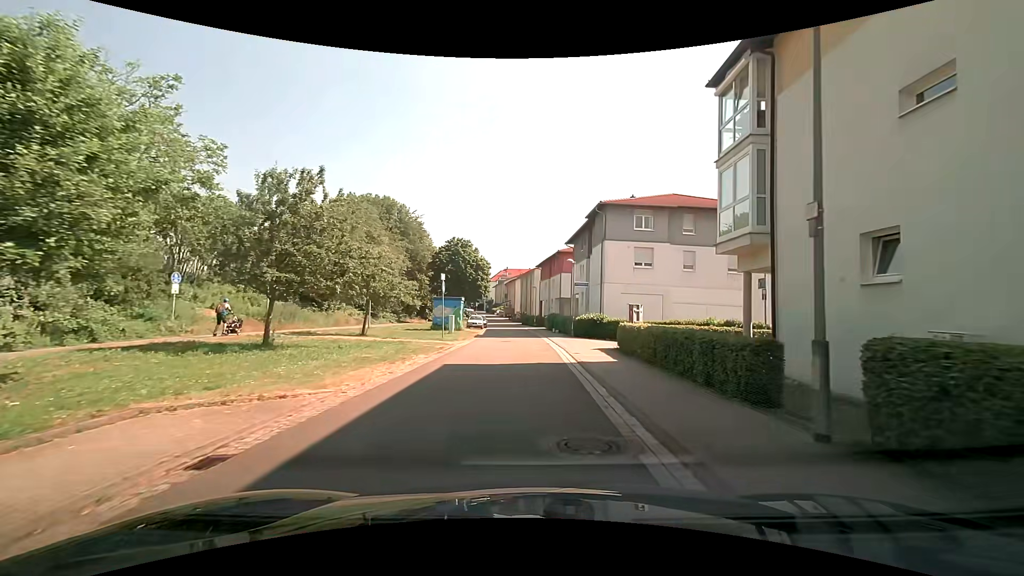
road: residential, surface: asphalt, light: Day
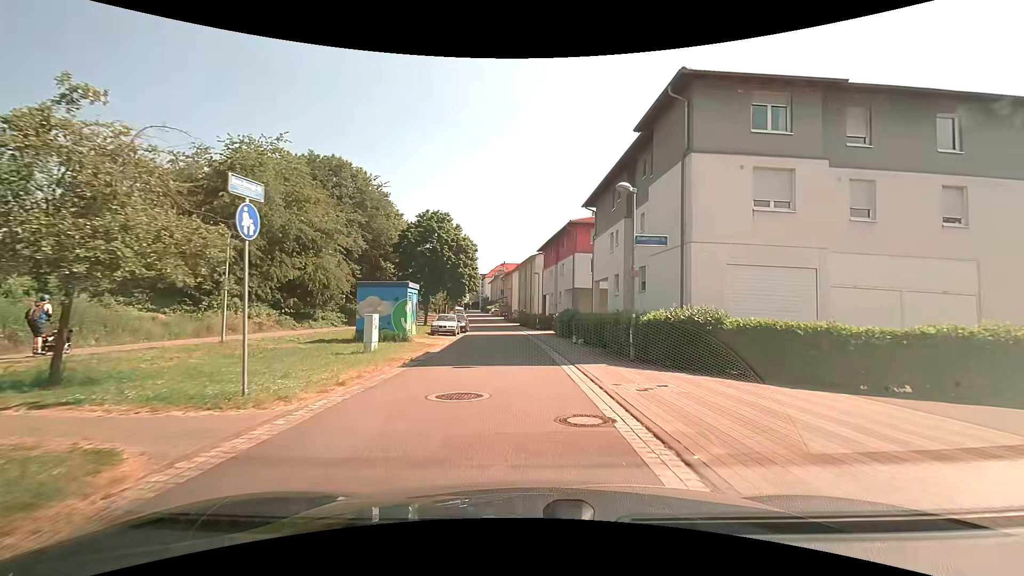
(+0.3, +18.9) m; +1°
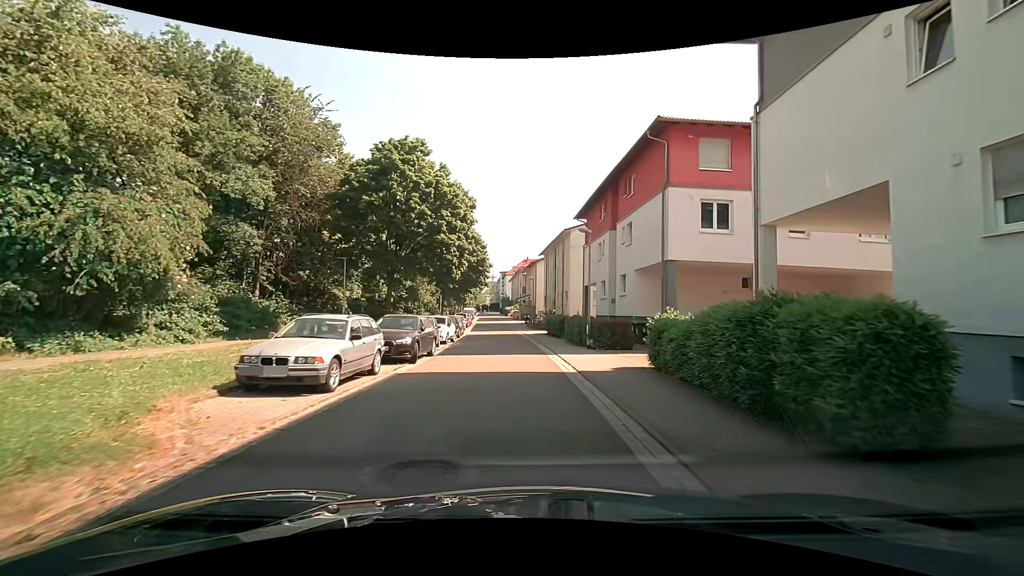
(-0.7, +23.3) m; -3°
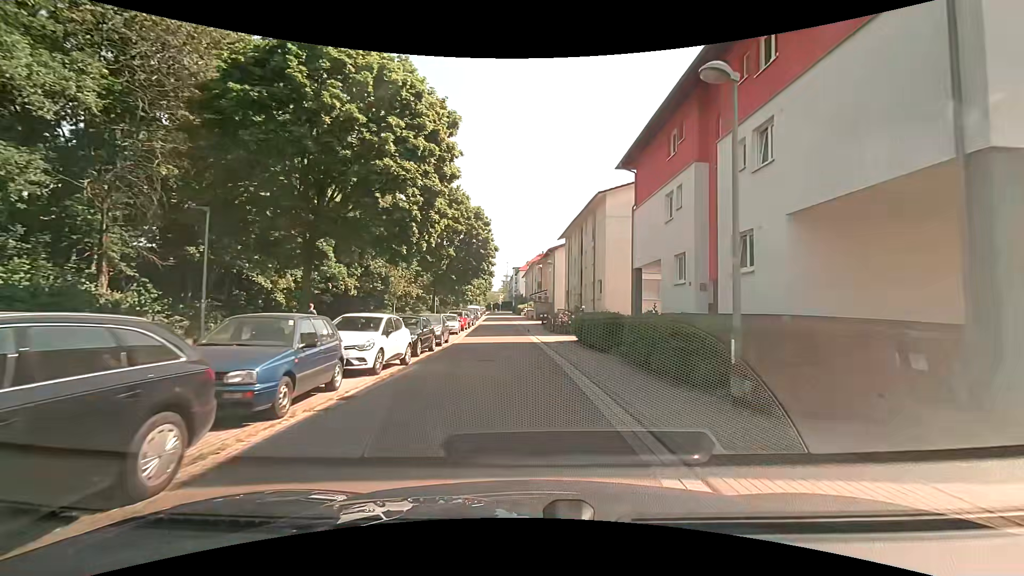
(-0.2, +14.0) m; -3°
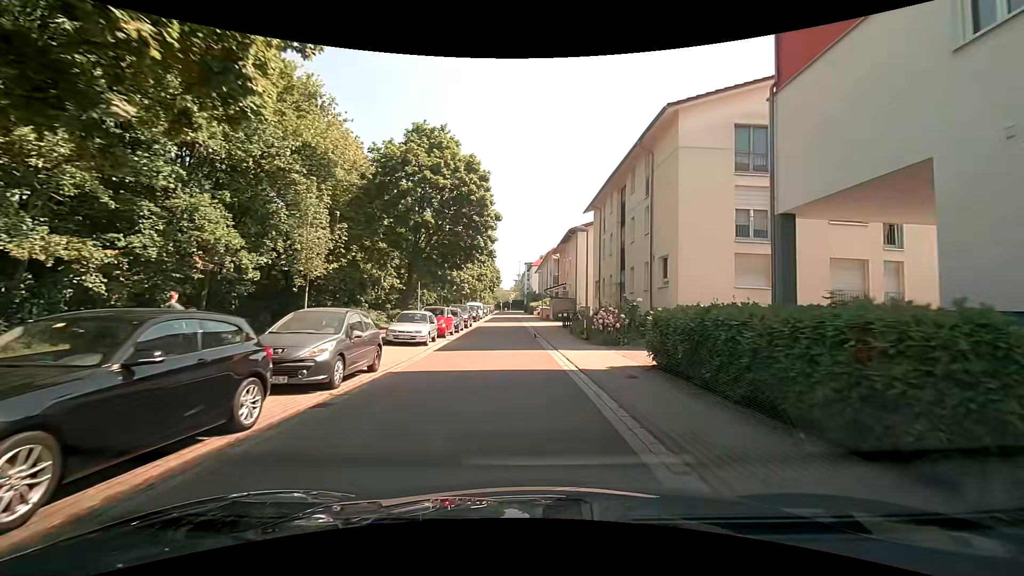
(+0.1, +14.0) m; 0°
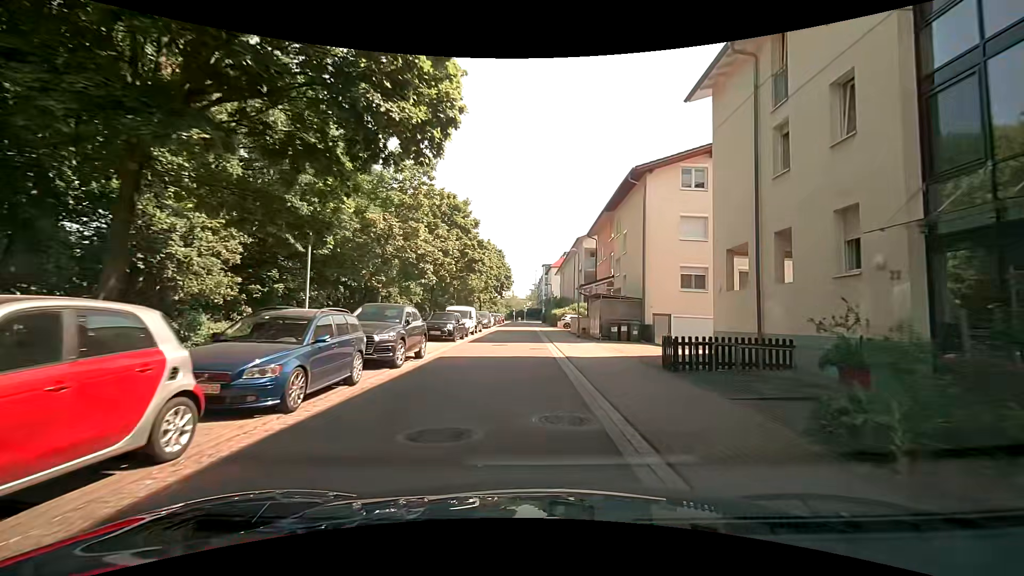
(-0.5, +23.0) m; -2°
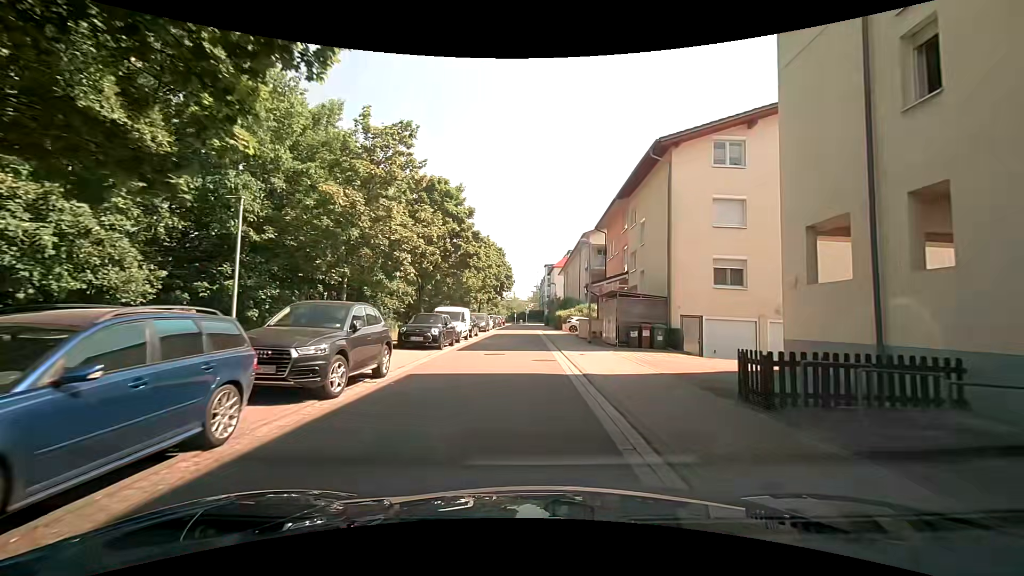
(0.0, +4.4) m; -1°
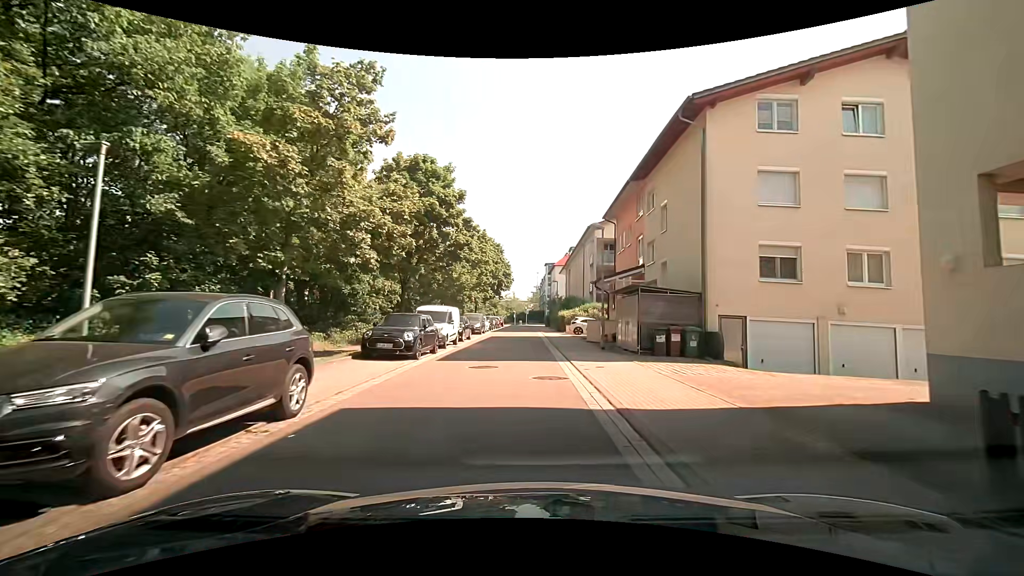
(0.0, +4.4) m; +1°
